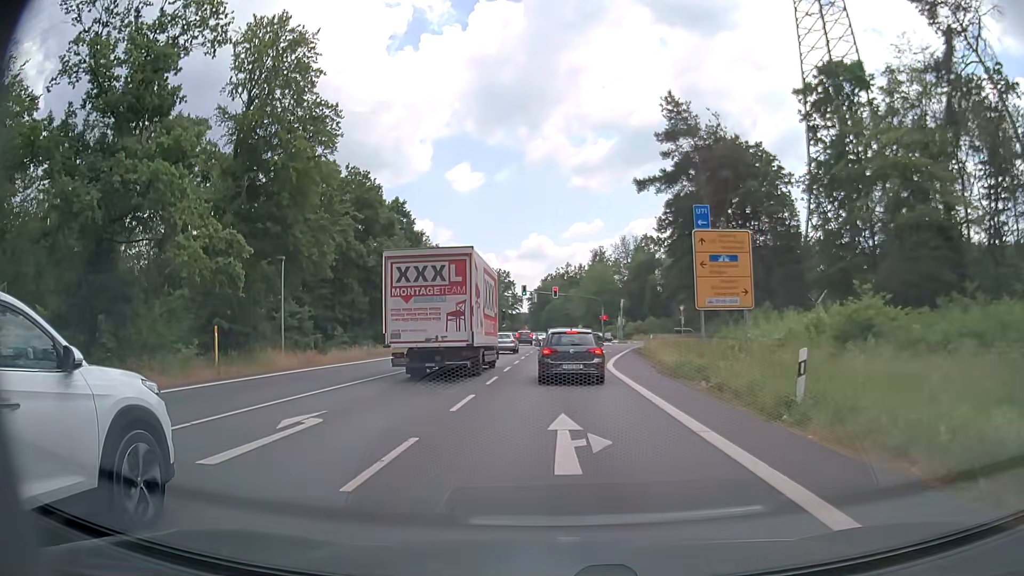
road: primary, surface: asphalt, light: Day
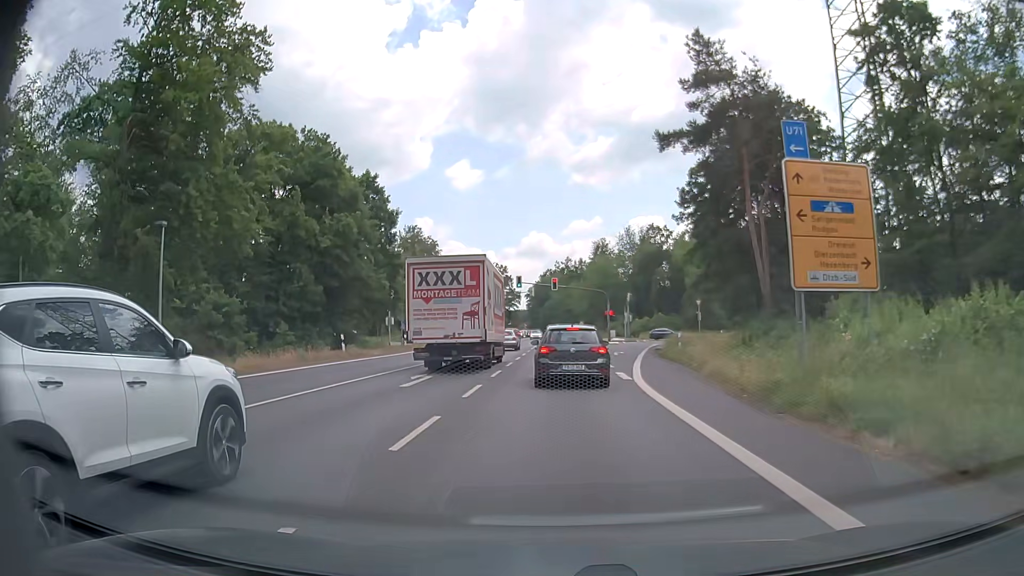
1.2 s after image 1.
(0.0, +10.3) m; +1°
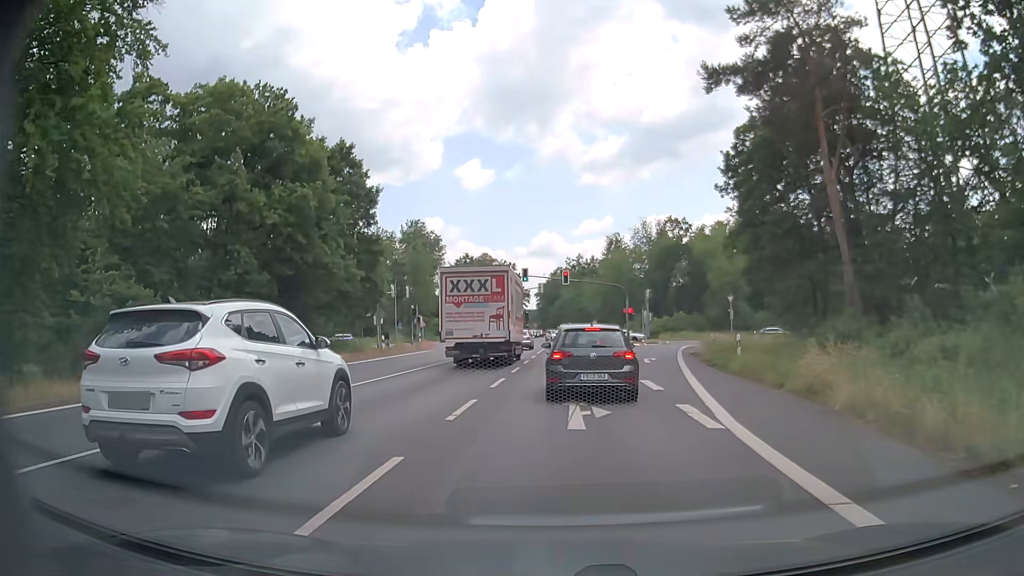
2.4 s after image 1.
(-0.1, +9.3) m; -2°
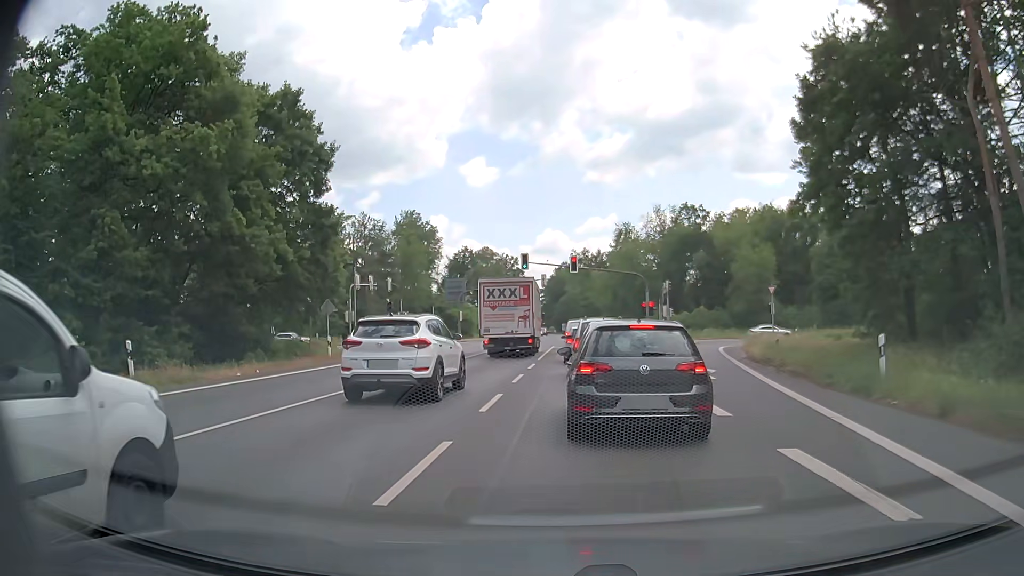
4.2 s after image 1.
(0.0, +10.7) m; +1°
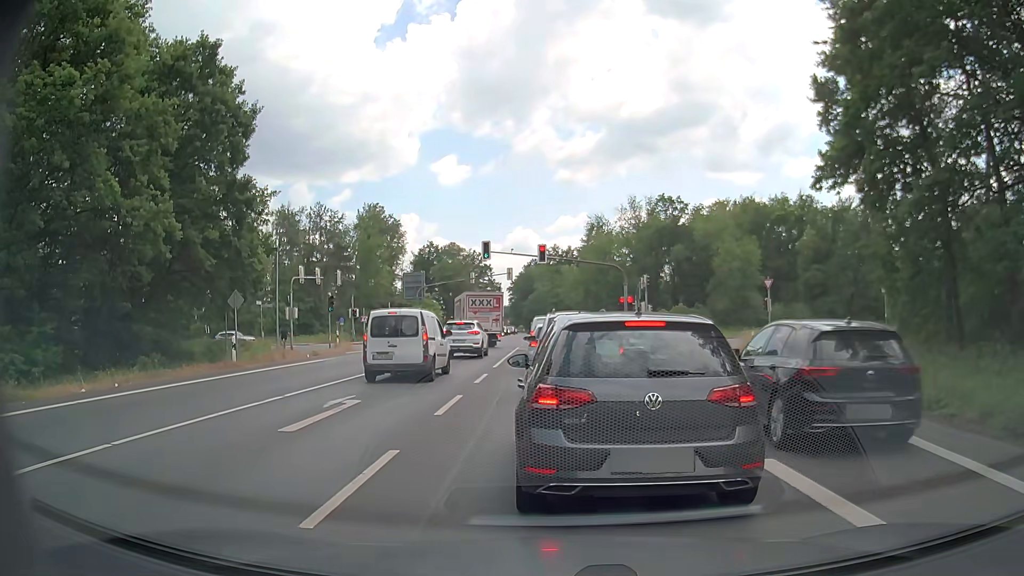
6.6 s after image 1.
(+0.1, +6.3) m; +3°
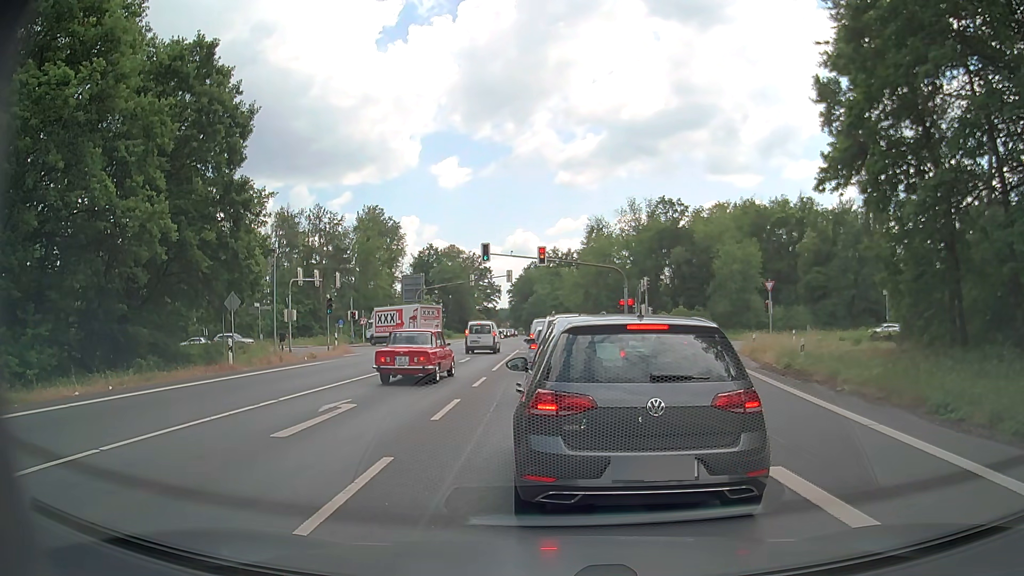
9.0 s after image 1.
(0.0, +0.3) m; 0°
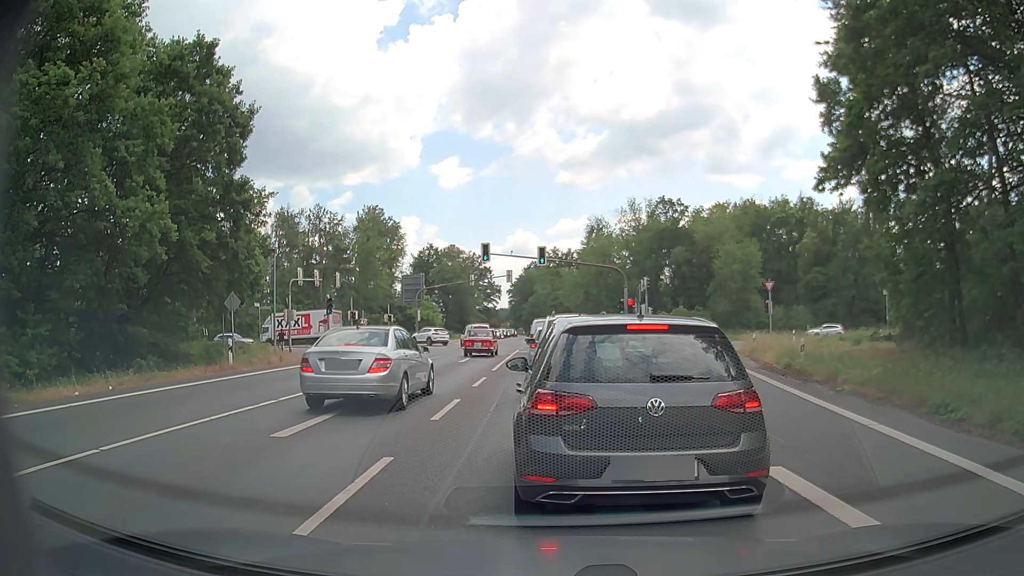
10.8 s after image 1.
(0.0, 0.0) m; 0°
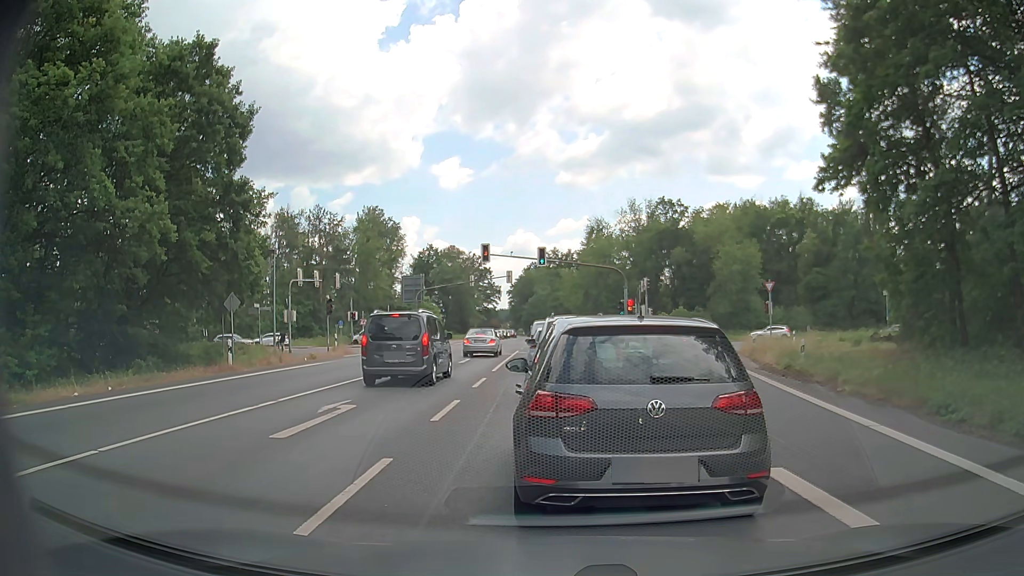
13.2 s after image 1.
(0.0, 0.0) m; 0°
